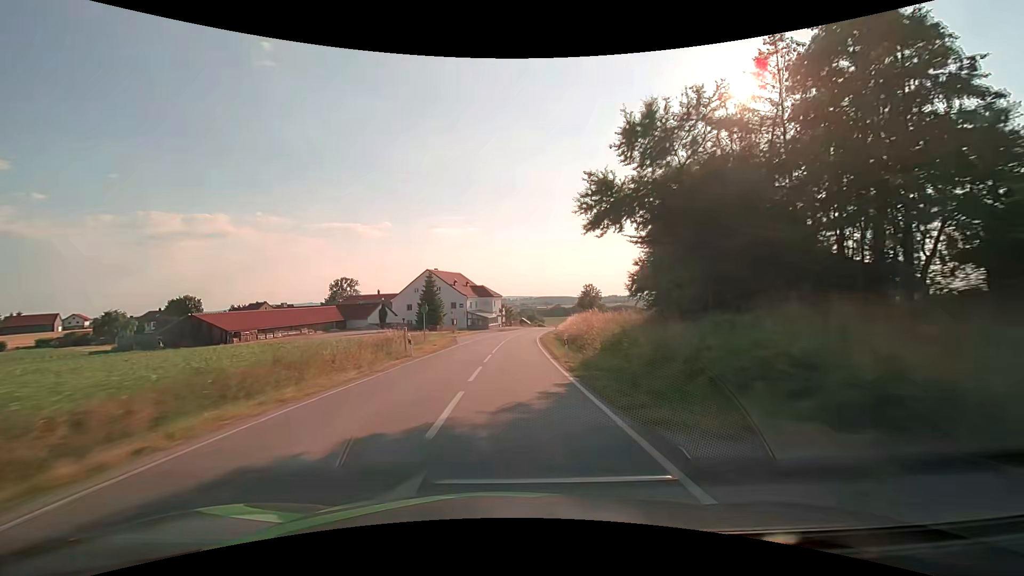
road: secondary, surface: asphalt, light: Day
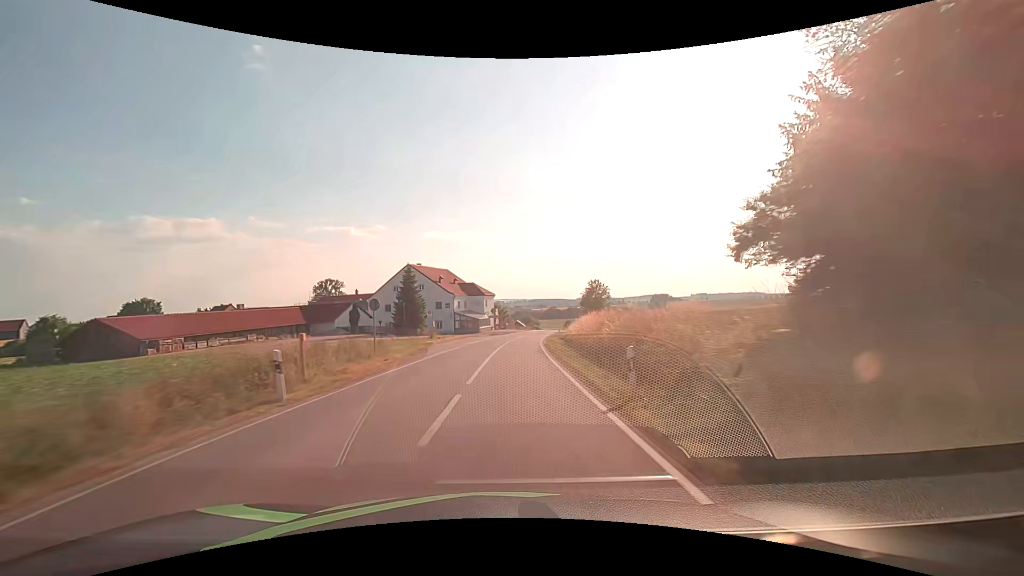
(0.0, +12.5) m; 0°
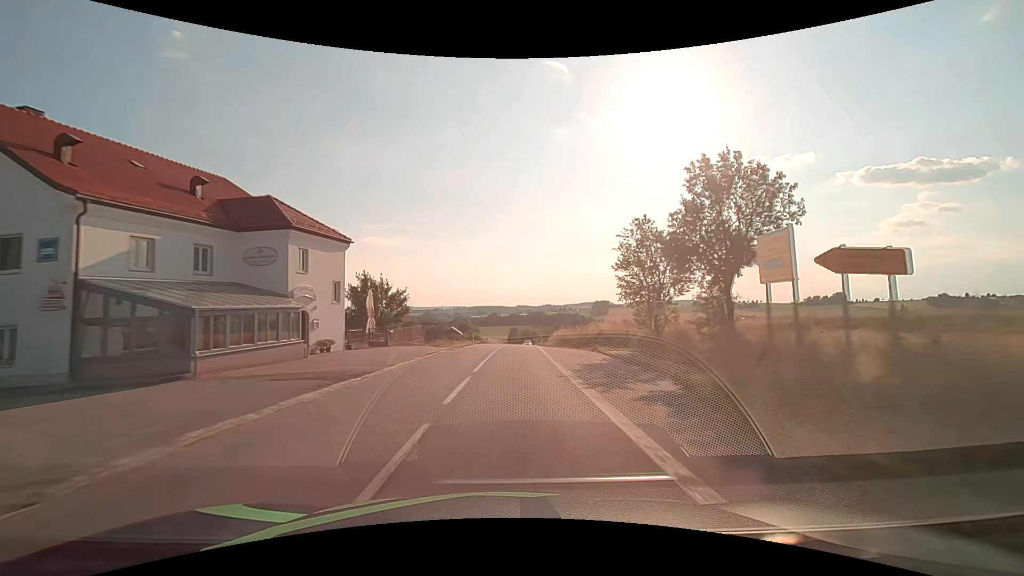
(+3.6, +62.2) m; +7°
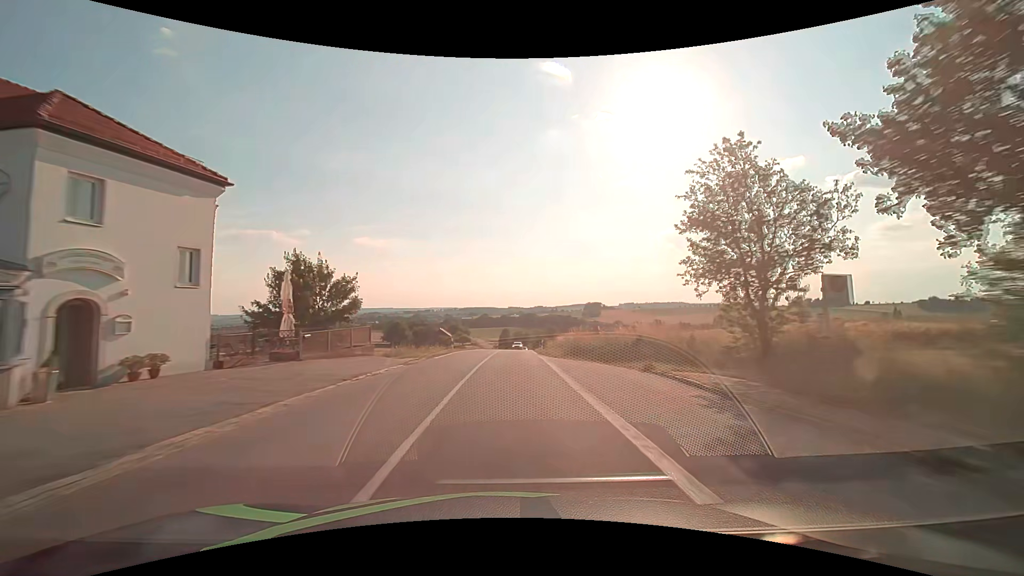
(+0.1, +12.5) m; +1°
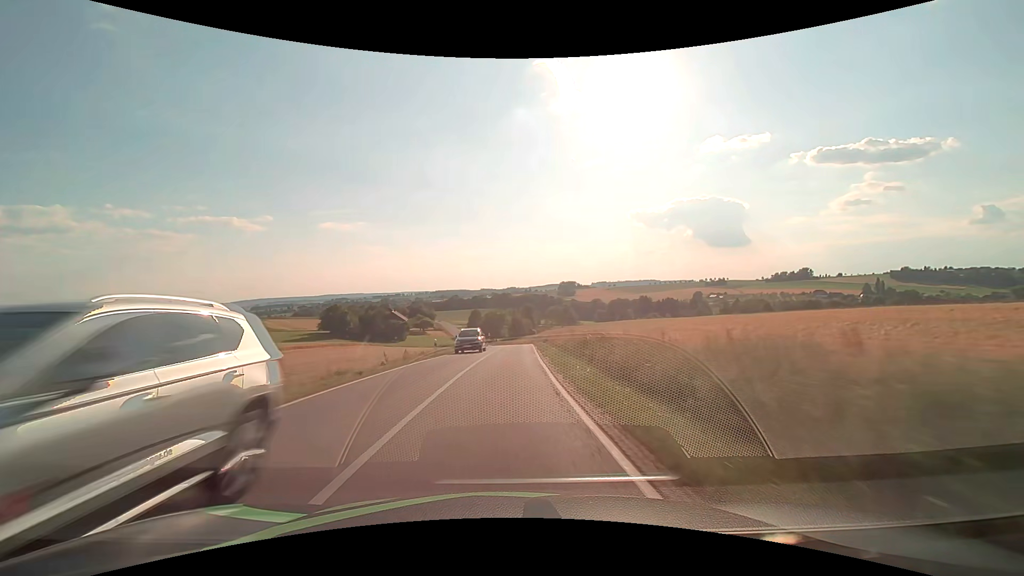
(+1.3, +50.2) m; +3°
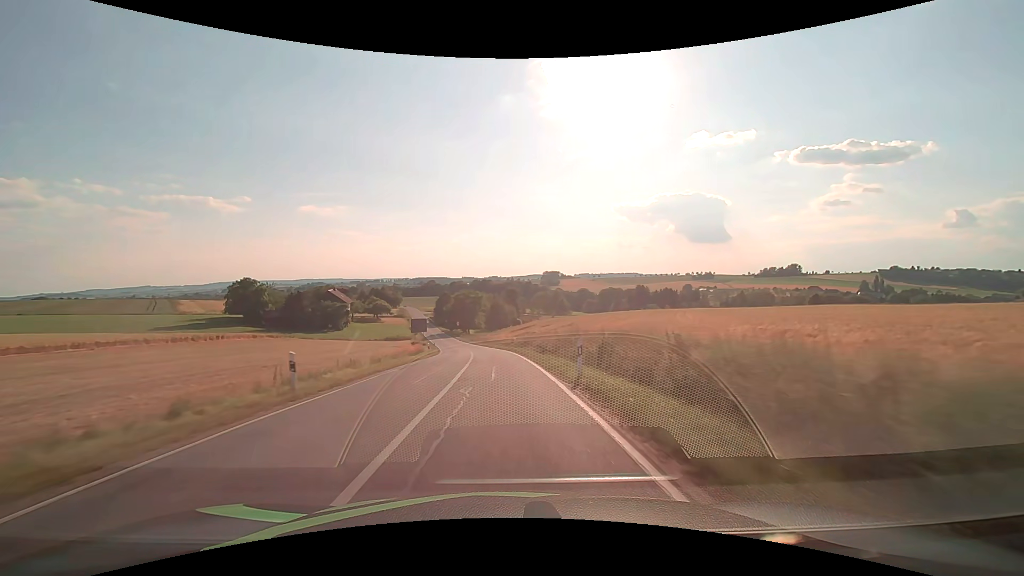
(+1.0, +50.4) m; +2°
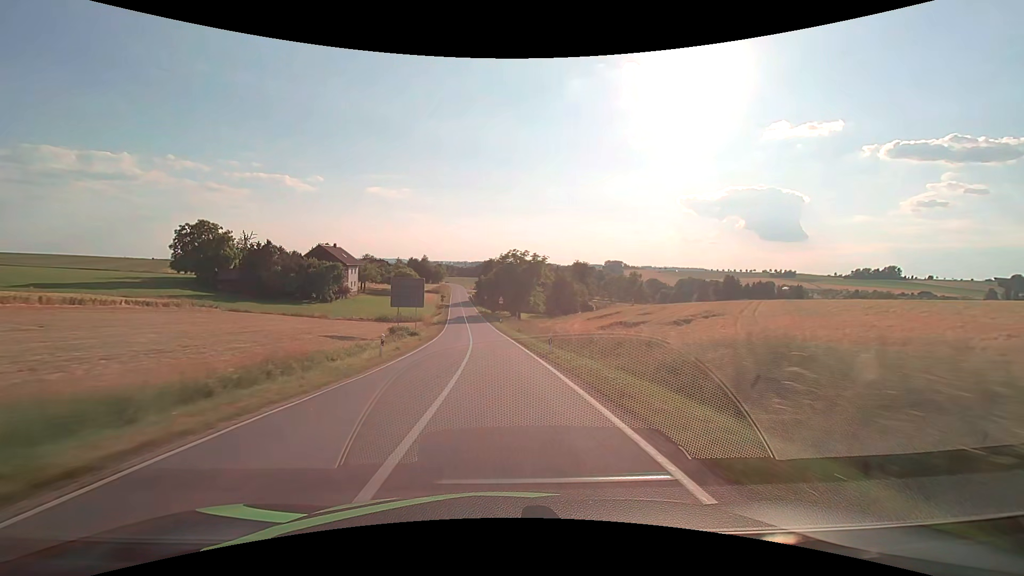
(-2.5, +50.1) m; -6°
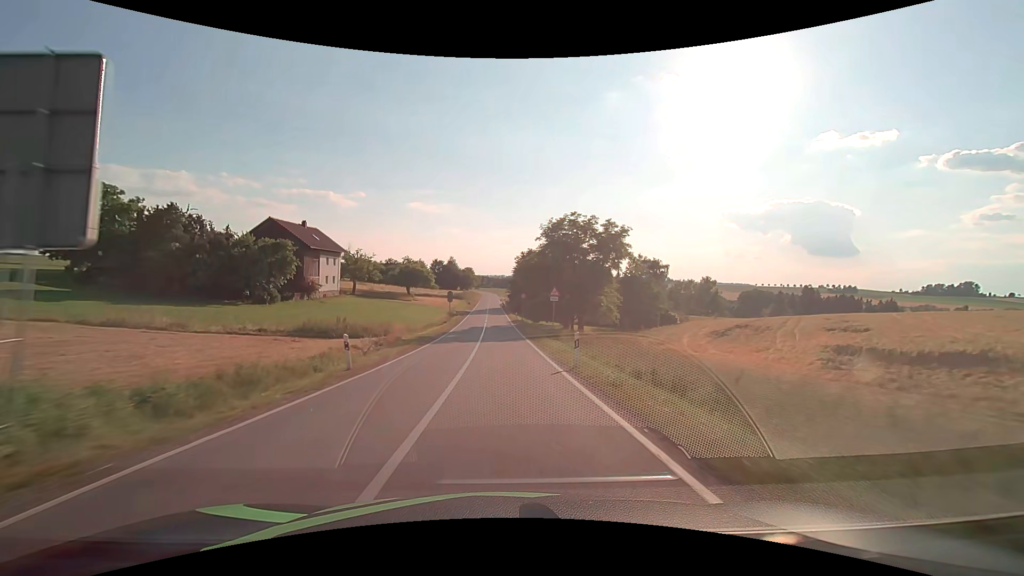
(-1.5, +37.4) m; -4°
(0, +10) (0, +20) (0, +30) (-1, +40) (-1, +50) (-1, +60) (-2, +70) (-2, +80) (-2, +90) (-3, +100) m
